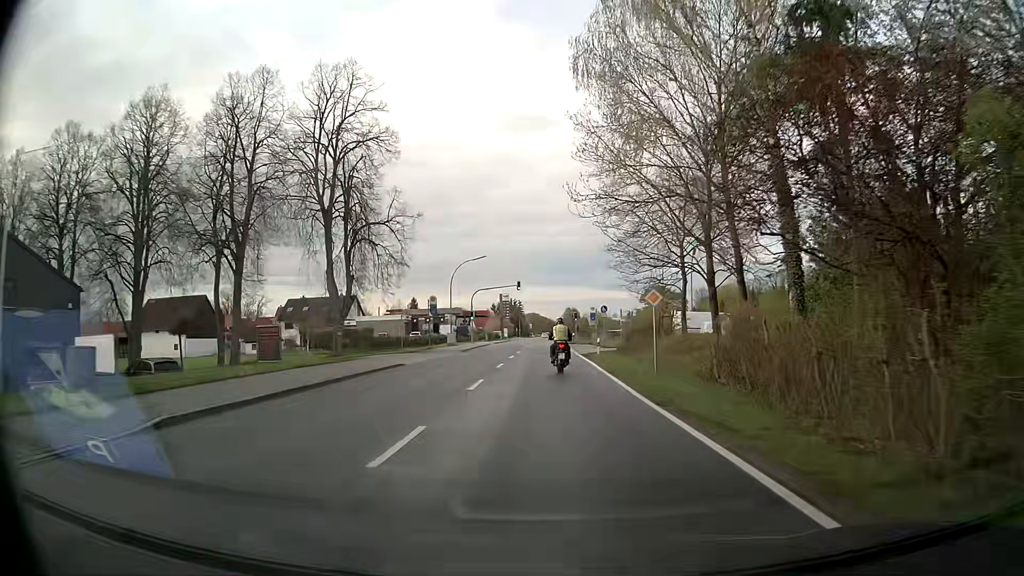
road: secondary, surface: asphalt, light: Day
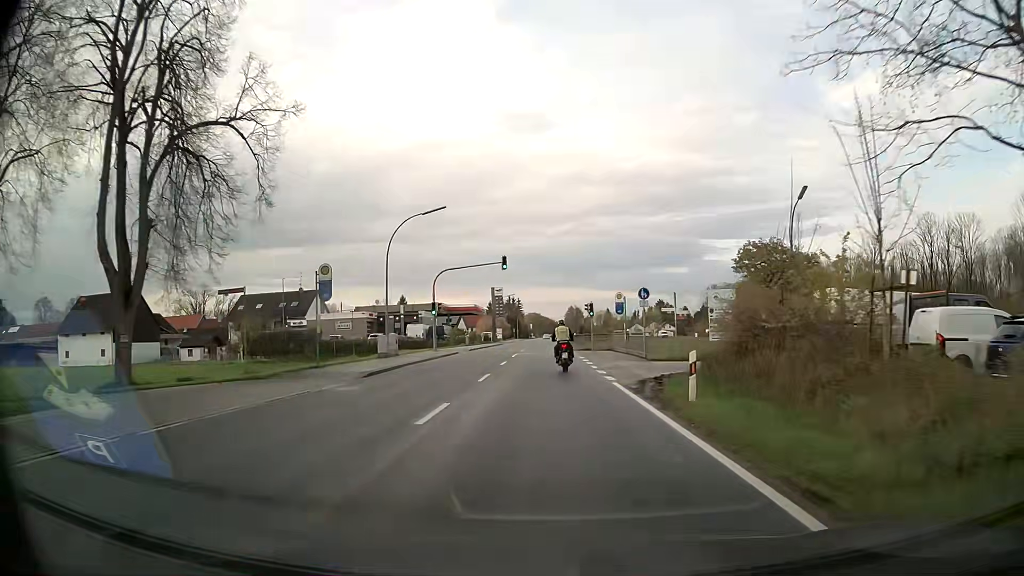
(-0.2, +23.9) m; -1°
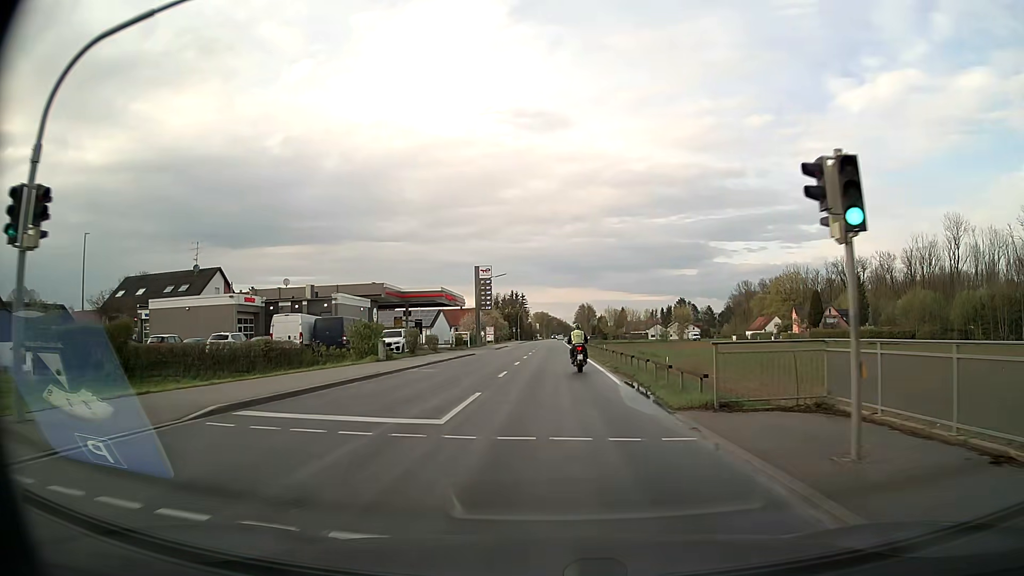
(-0.1, +39.1) m; 0°
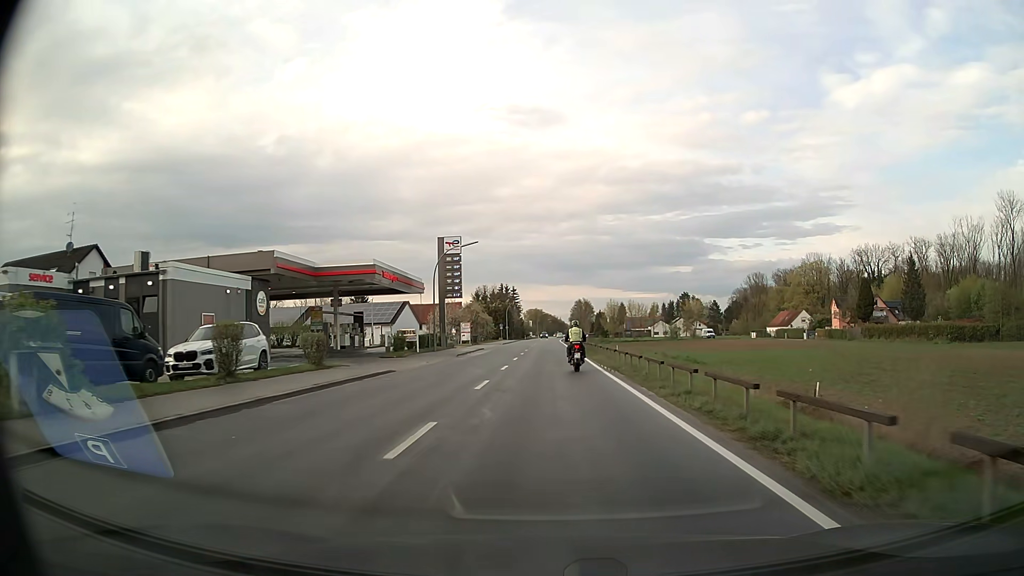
(+0.1, +23.7) m; 0°
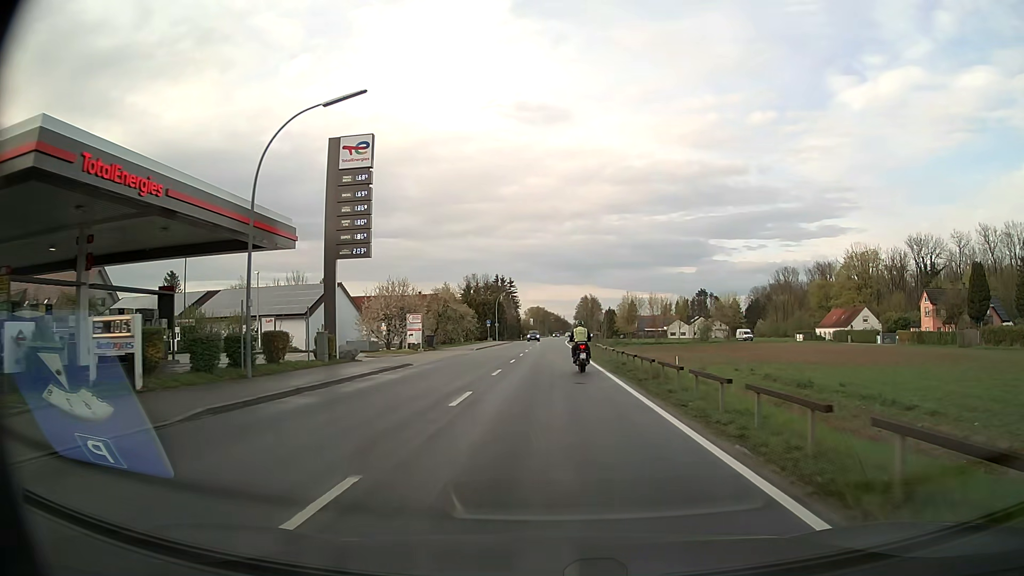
(0.0, +31.0) m; 0°
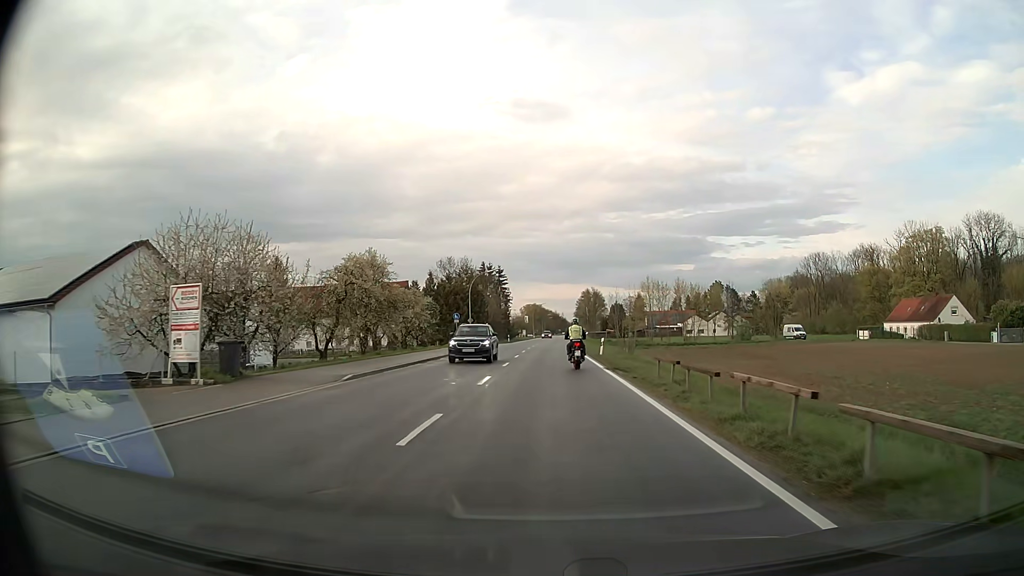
(+0.1, +31.5) m; 0°
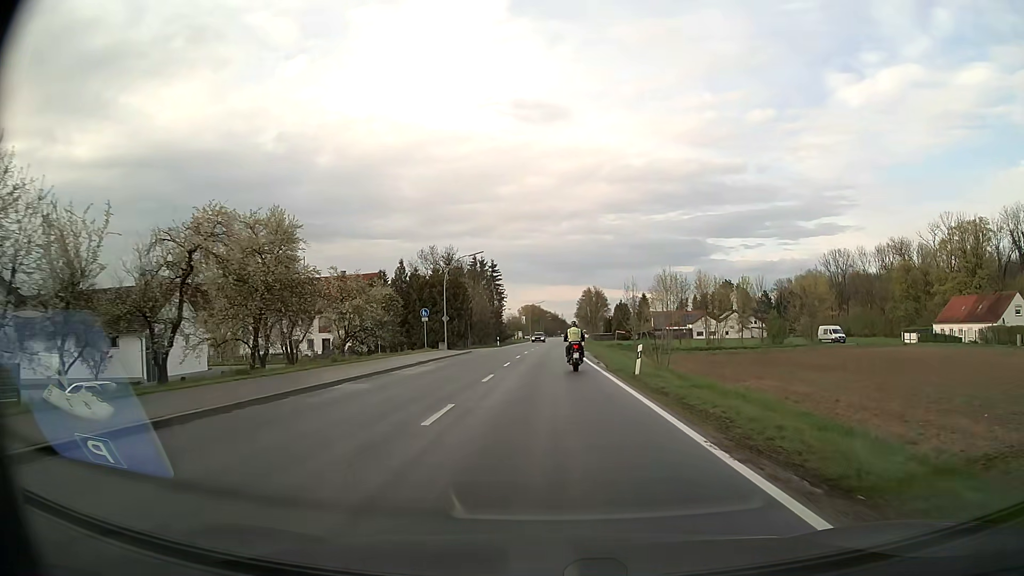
(0.0, +16.2) m; 0°
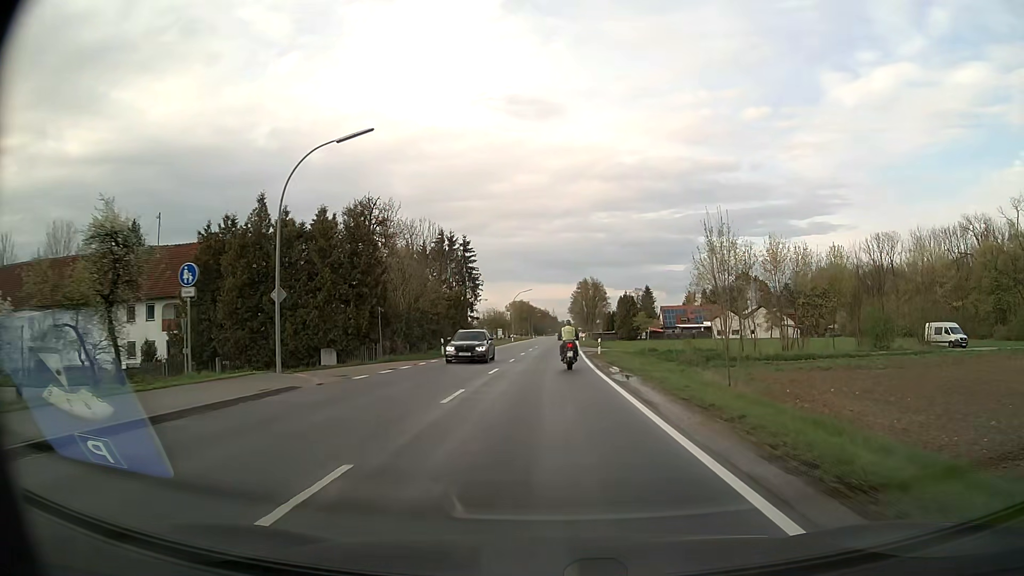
(+0.1, +33.1) m; +1°
(0, +10) (0, +20) (0, +30) (0, +40) (0, +50) (+1, +60) (+1, +70) (+1, +80) (+2, +90) (+2, +100) m
